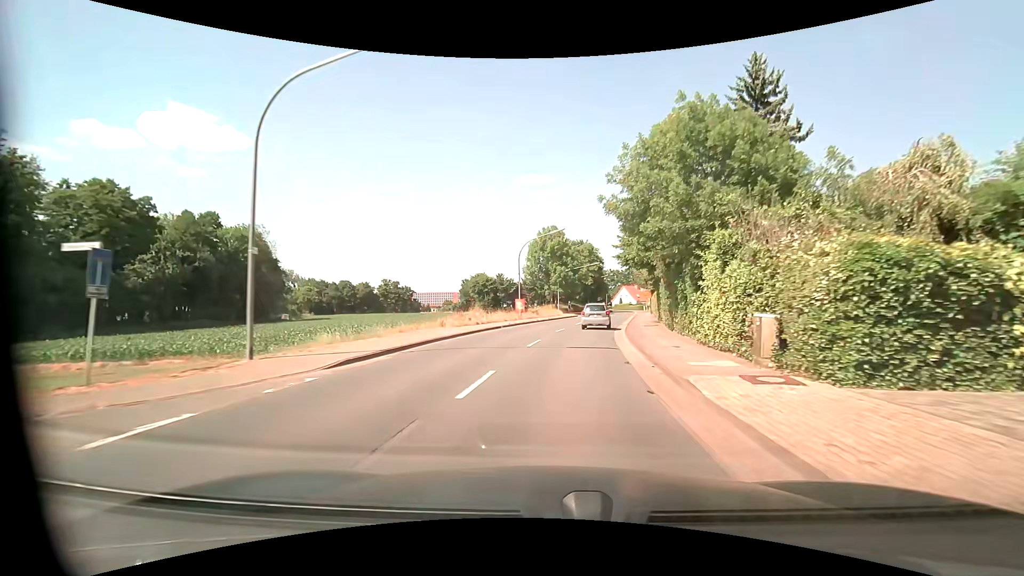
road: secondary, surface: asphalt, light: Day
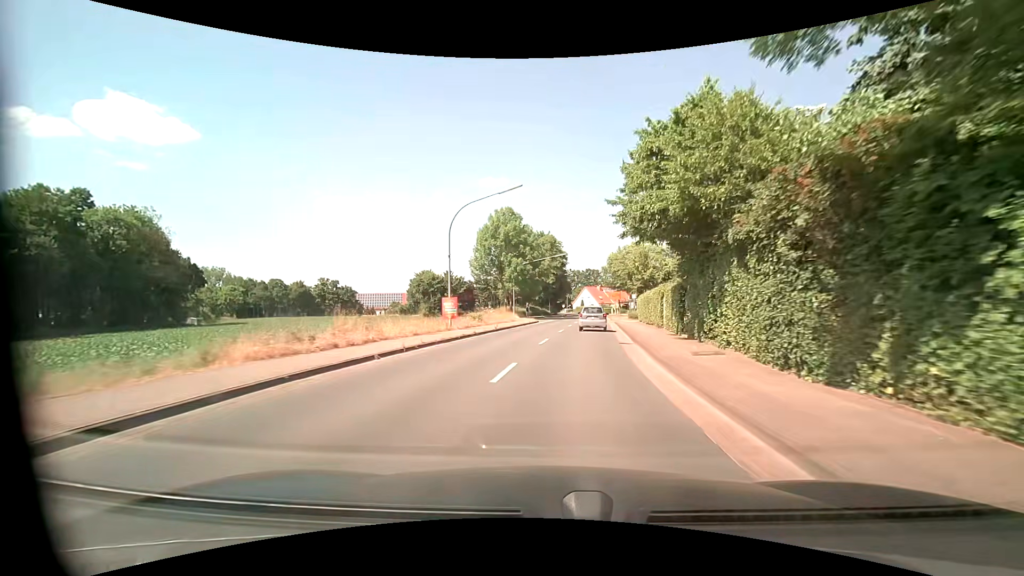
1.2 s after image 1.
(+0.6, +16.3) m; +4°
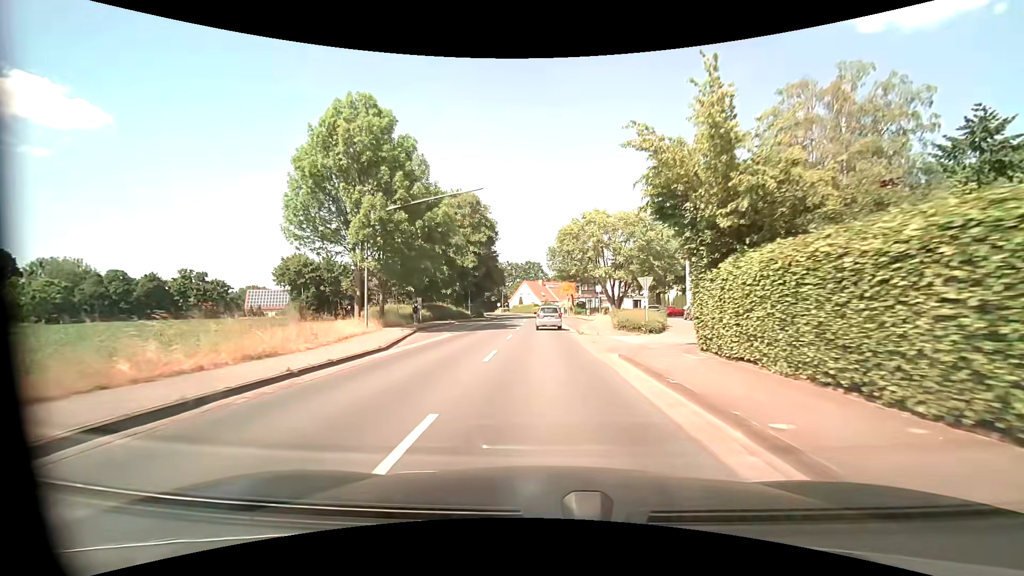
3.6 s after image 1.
(+2.5, +32.6) m; +7°
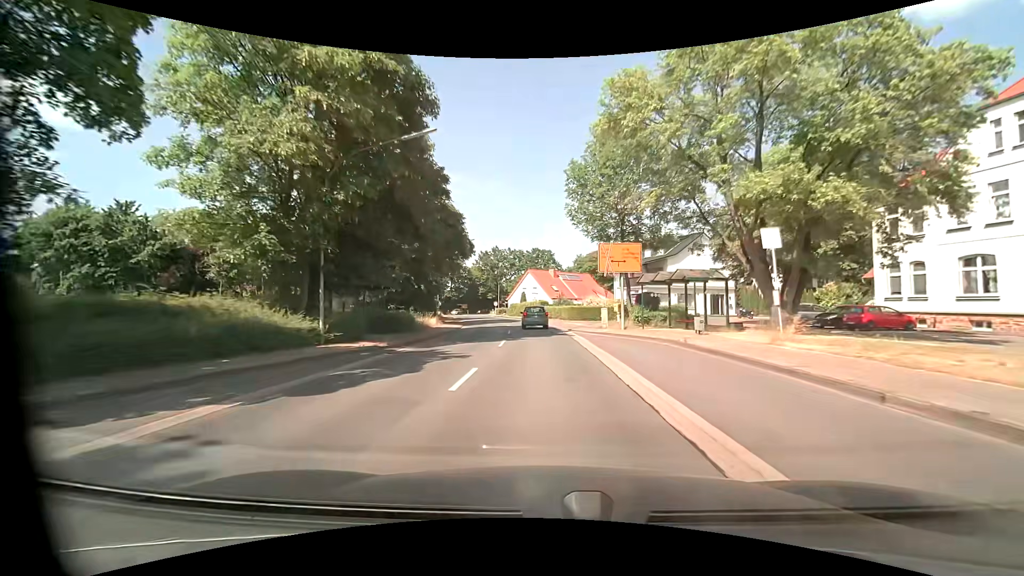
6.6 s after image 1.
(-0.3, +40.8) m; -1°
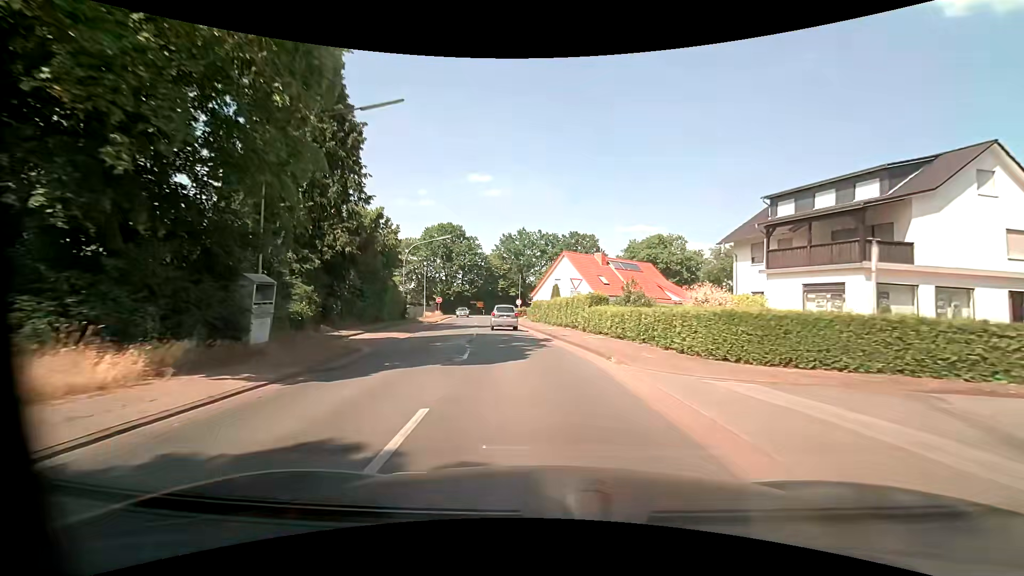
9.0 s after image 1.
(-0.9, +32.2) m; -4°
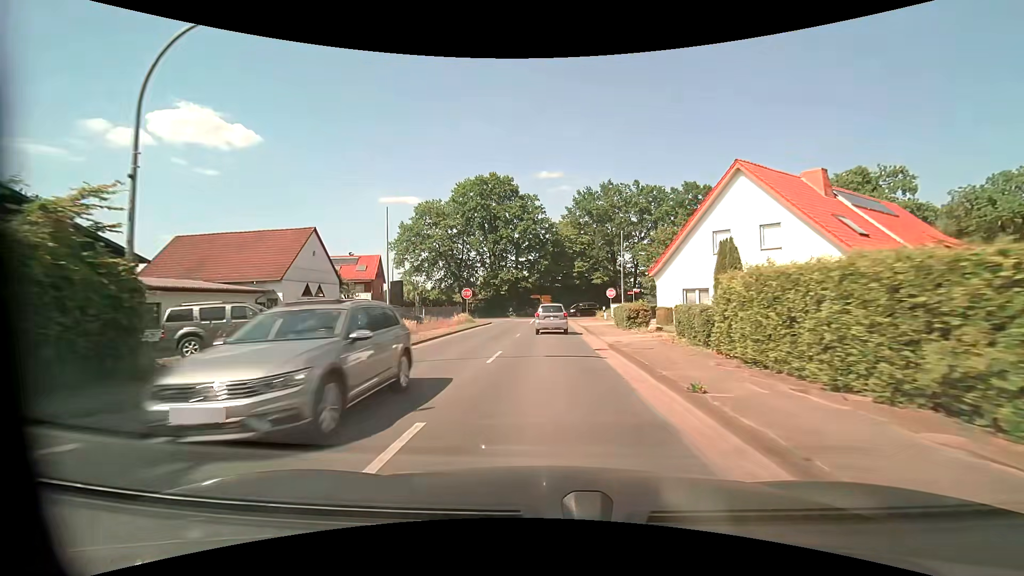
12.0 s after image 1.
(-3.3, +37.0) m; -8°
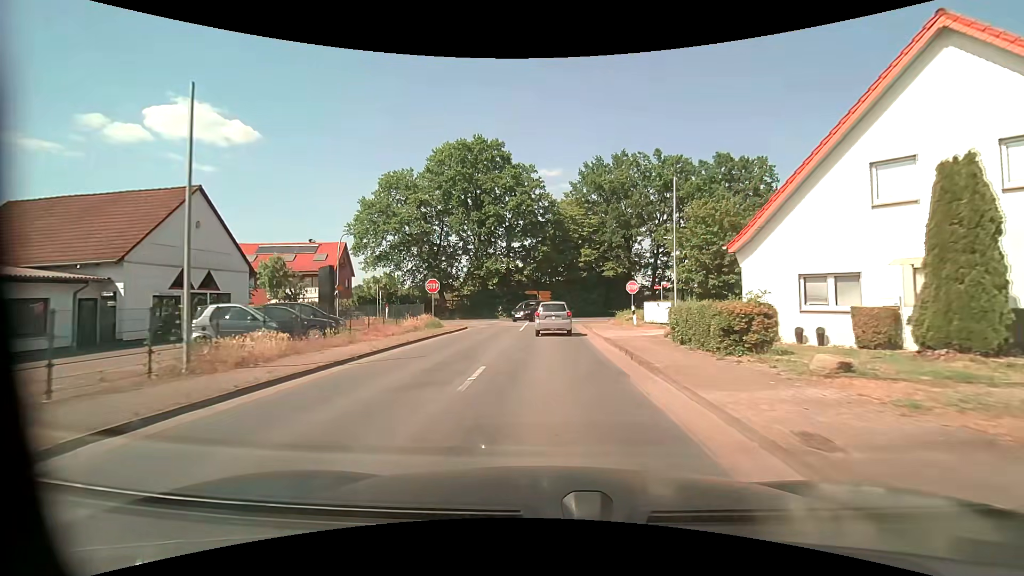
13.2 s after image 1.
(0.0, +13.1) m; 0°
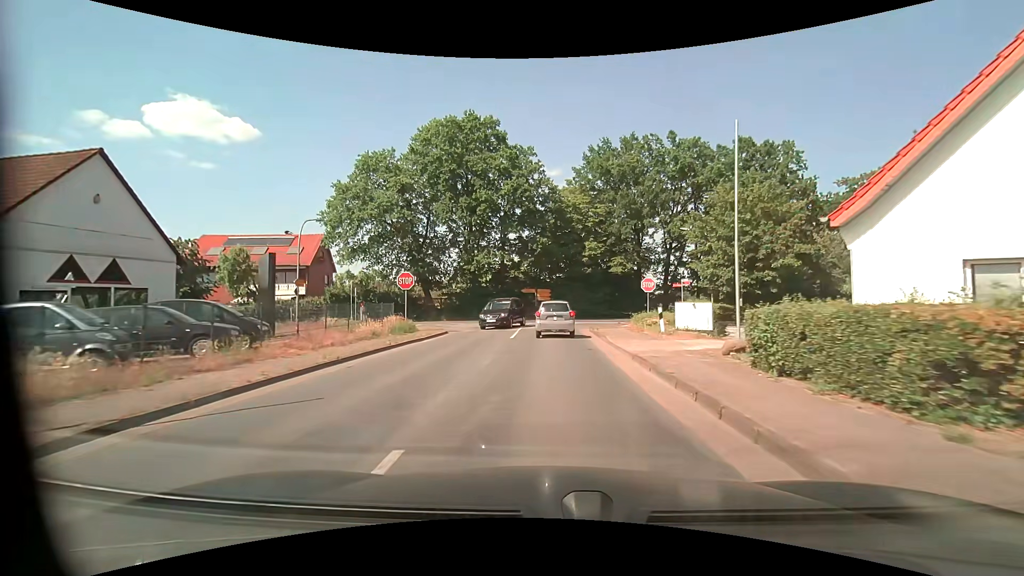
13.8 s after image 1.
(0.0, +6.0) m; 0°
(0, +10) (0, +20) (+1, +30) (+5, +39) (+13, +45) (+23, +47) (+32, +50) (+42, +53) (+52, +56) (+61, +59) m
